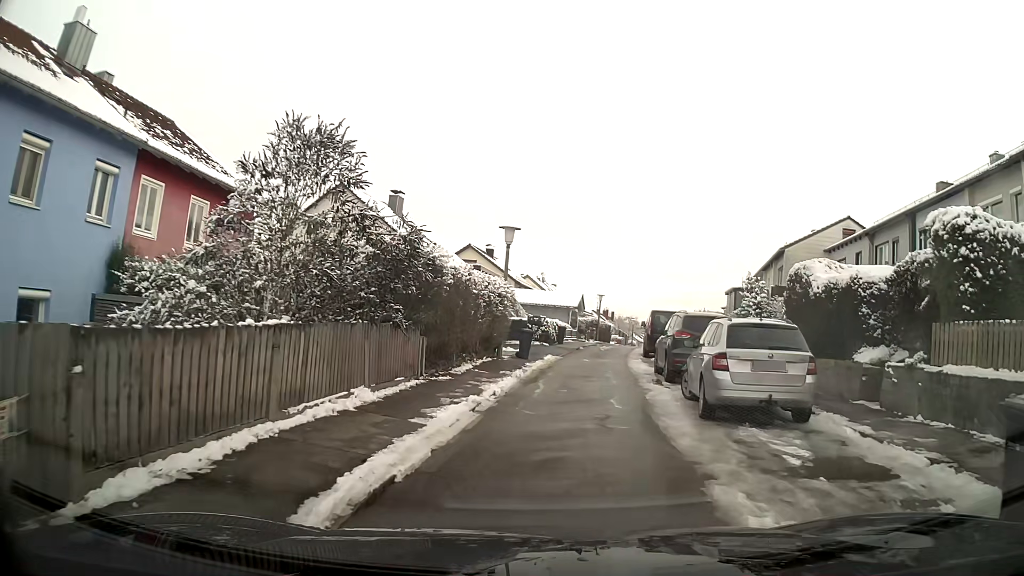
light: Day
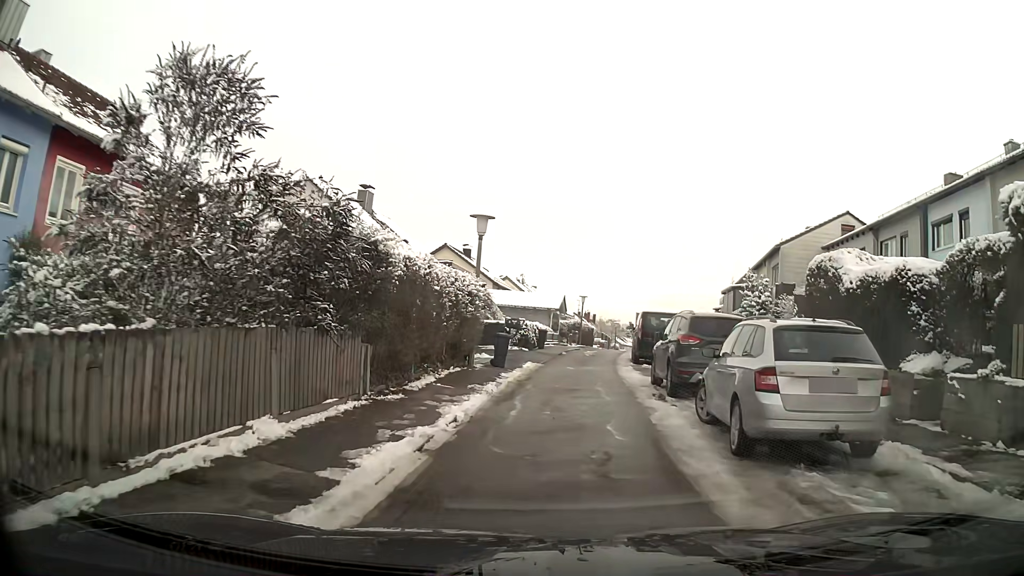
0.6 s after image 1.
(0.0, +2.7) m; +2°
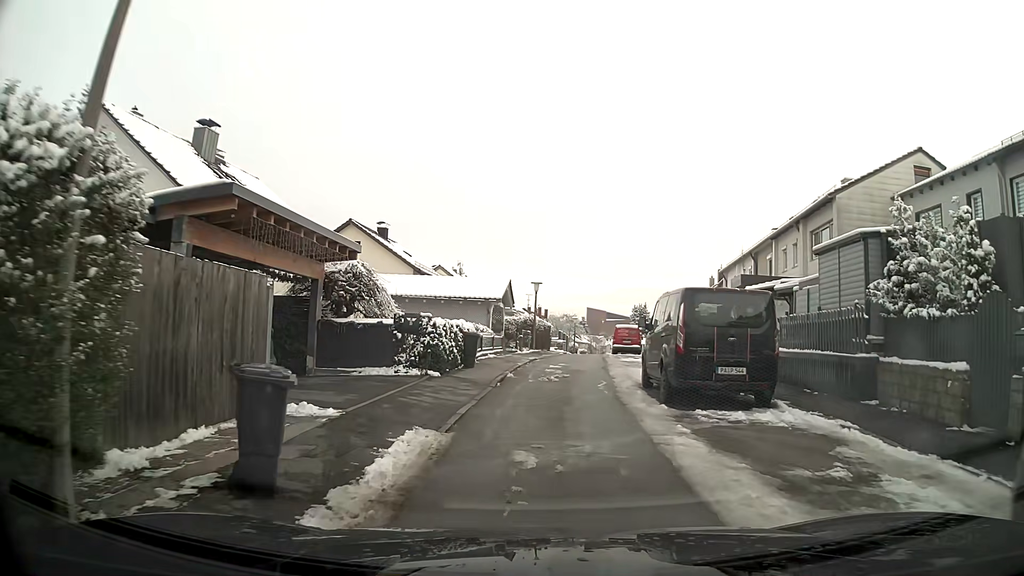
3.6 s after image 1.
(+0.5, +14.2) m; +4°
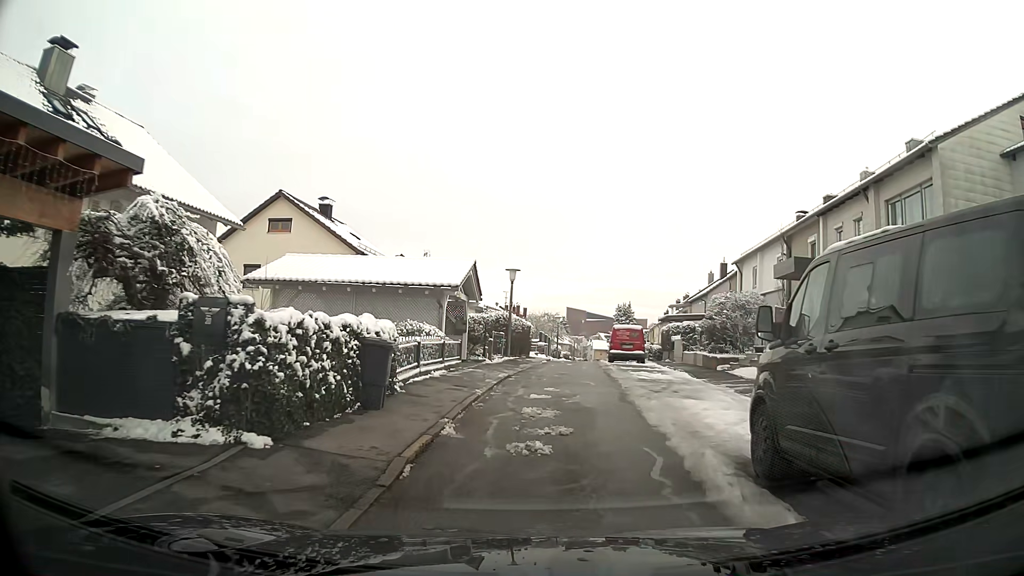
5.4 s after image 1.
(+0.1, +8.8) m; +2°
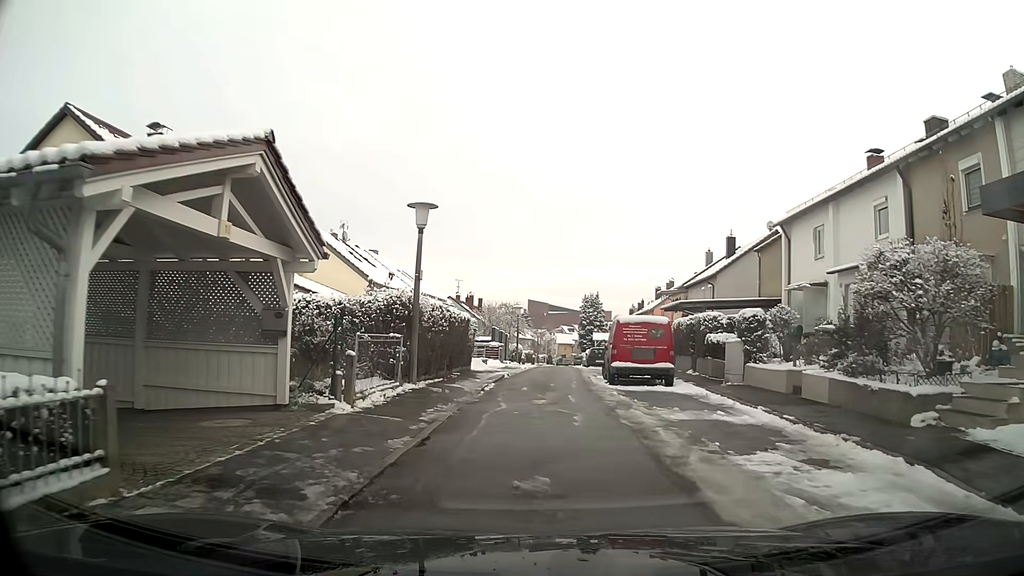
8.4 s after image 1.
(+0.6, +14.8) m; +3°
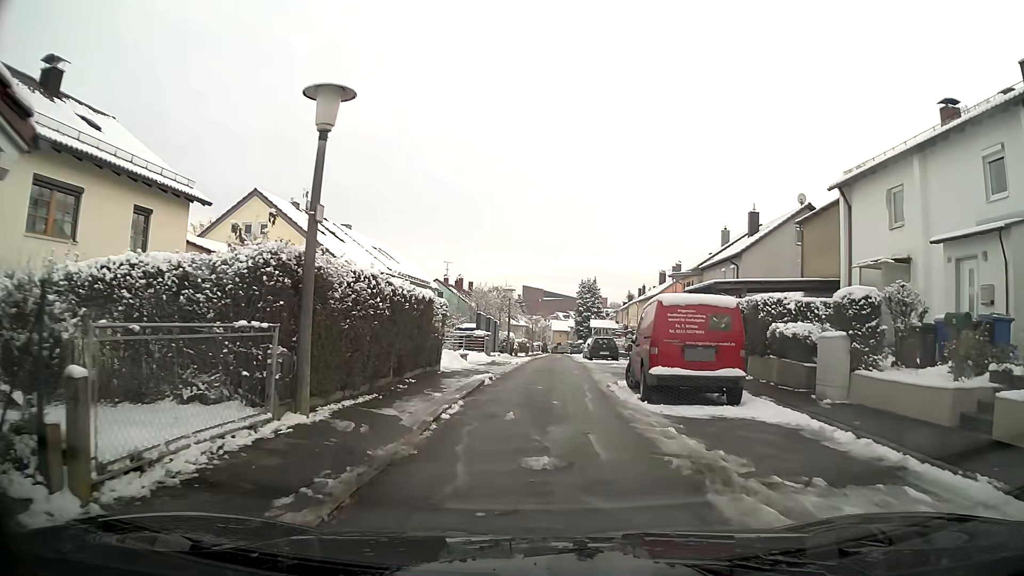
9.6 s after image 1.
(0.0, +6.5) m; +1°
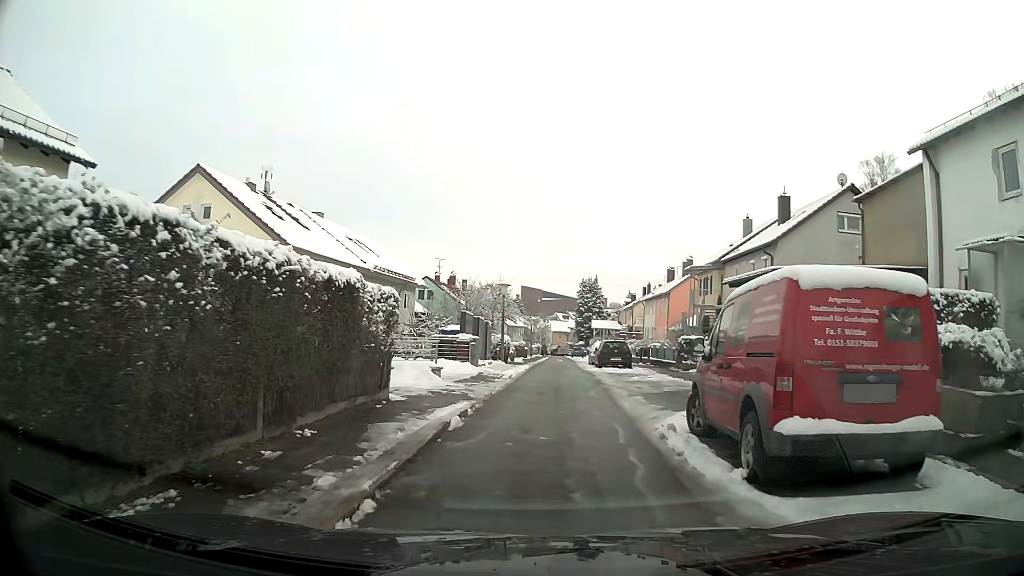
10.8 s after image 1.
(0.0, +6.0) m; 0°
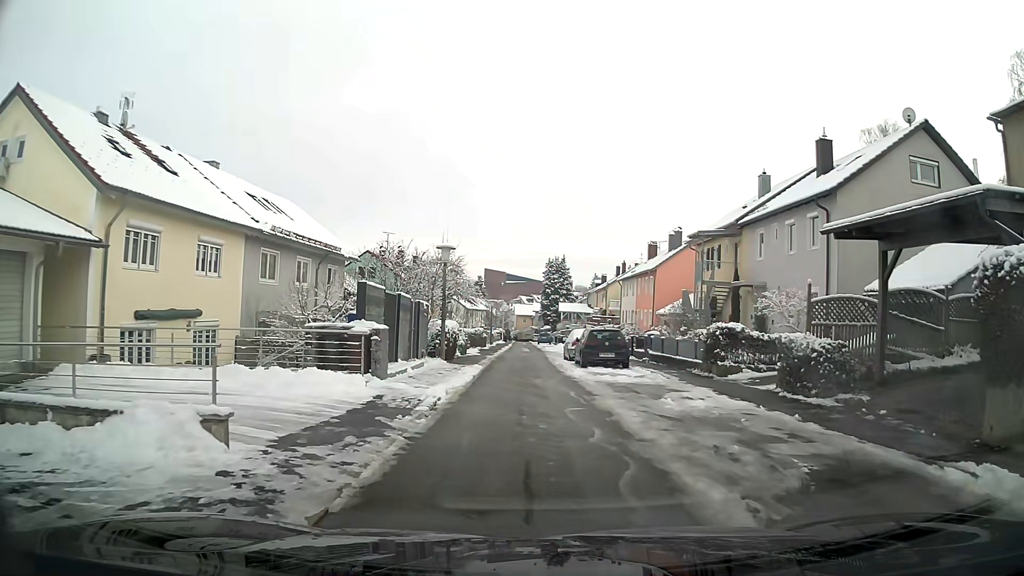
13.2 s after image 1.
(+0.2, +10.2) m; +2°
(0, +10) (0, +20) (0, +30) (0, +40) (0, +50) (0, +60) (-1, +70) (-1, +80) (-1, +90) (-1, +100) m
